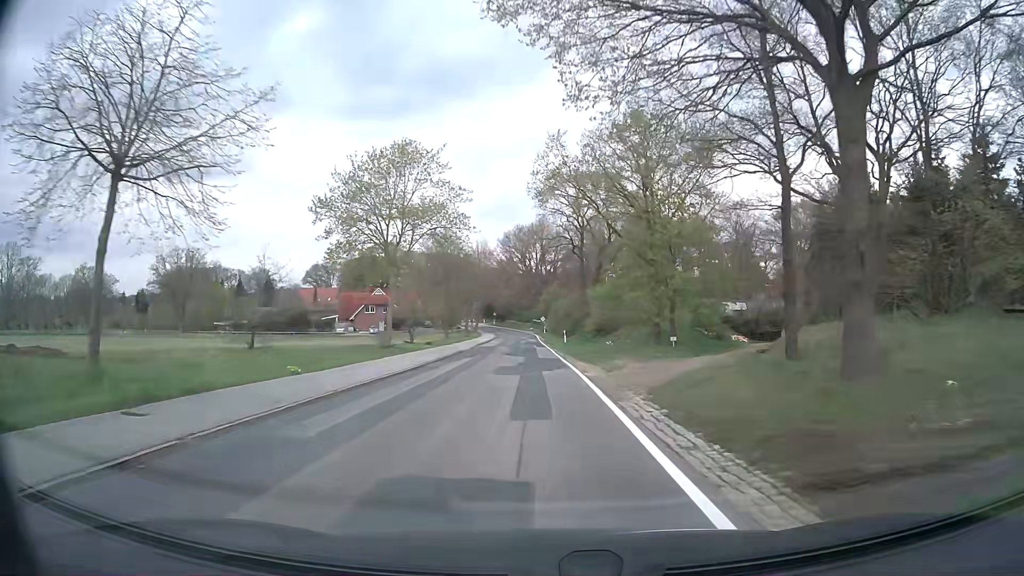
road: secondary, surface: asphalt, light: Day
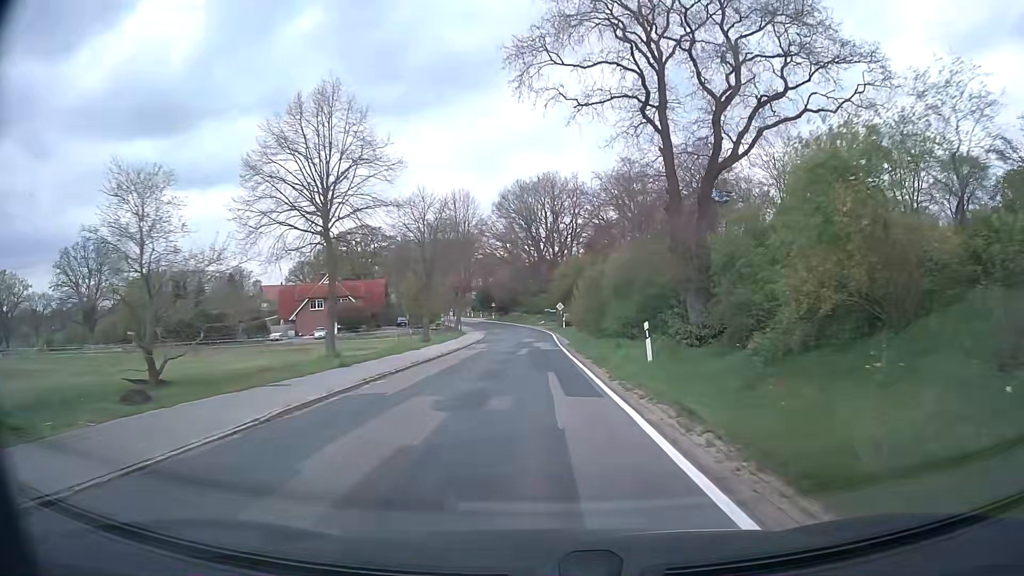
(-0.3, +39.7) m; 0°
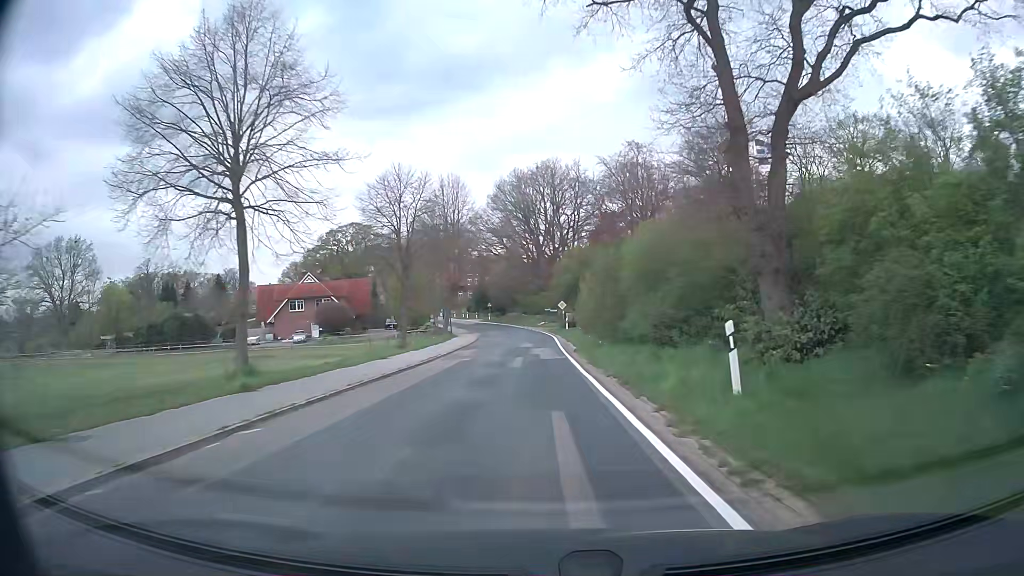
(-0.1, +8.2) m; -1°
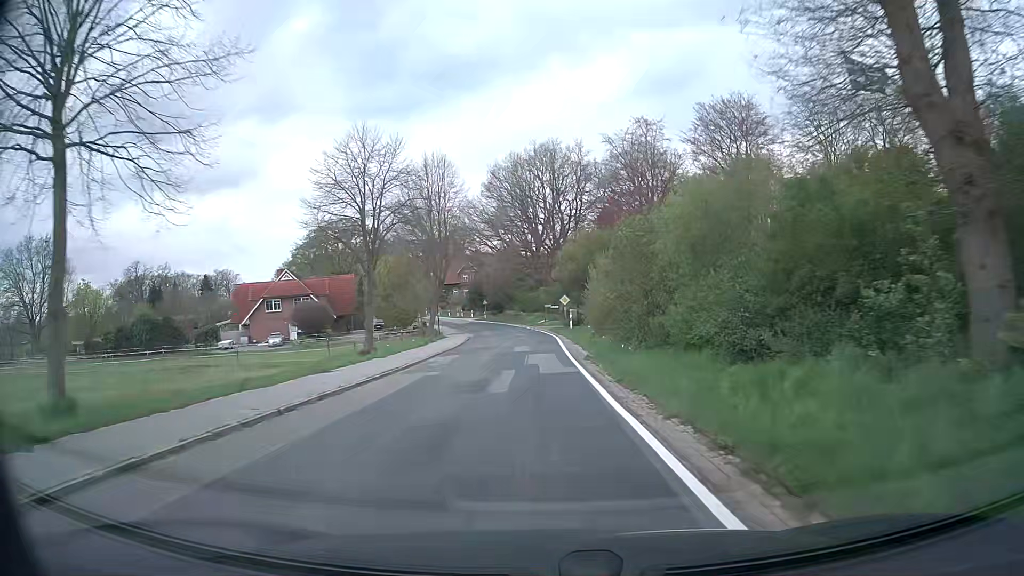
(0.0, +8.2) m; 0°
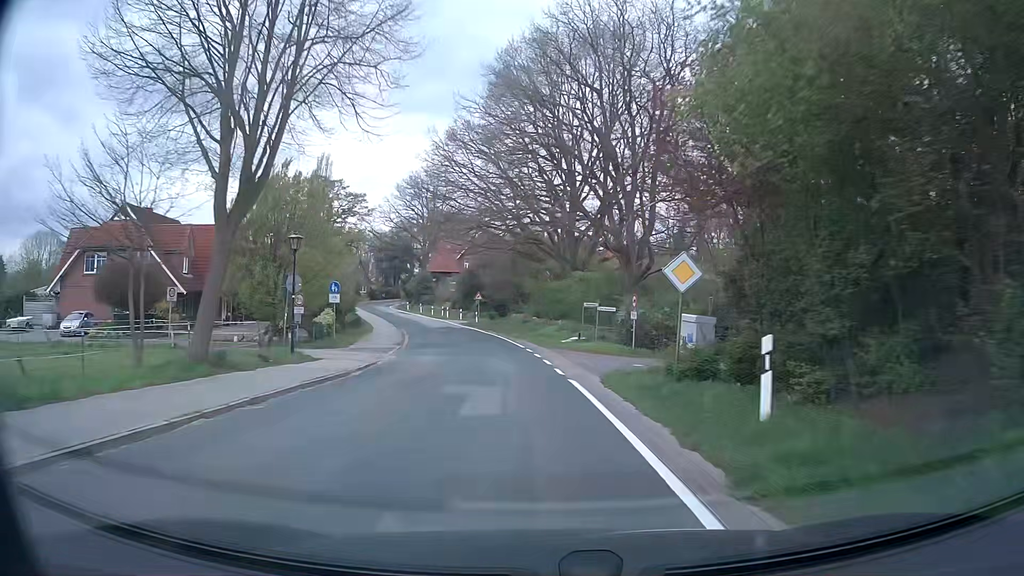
(-0.3, +40.2) m; -2°
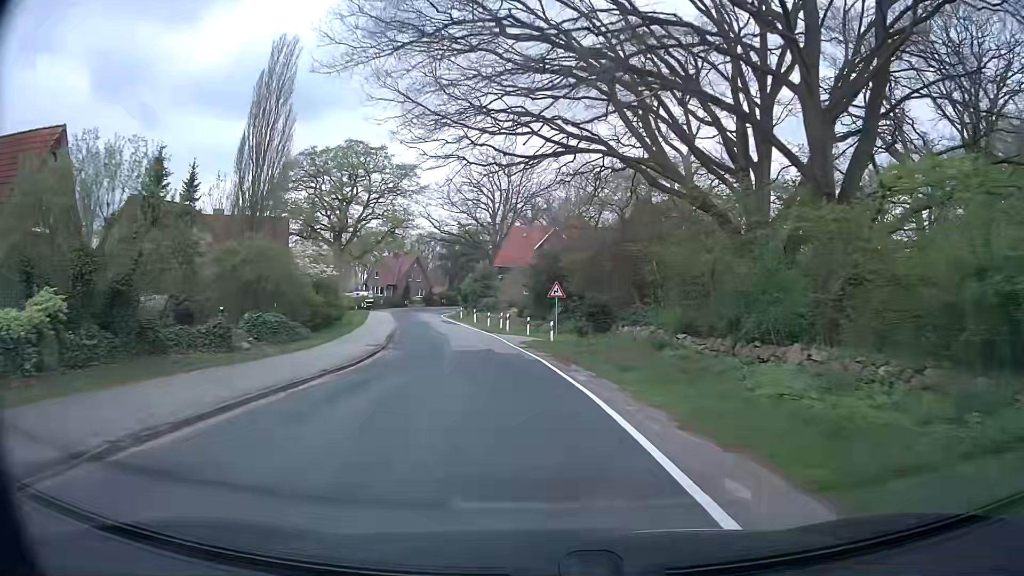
(-2.1, +31.2) m; -8°
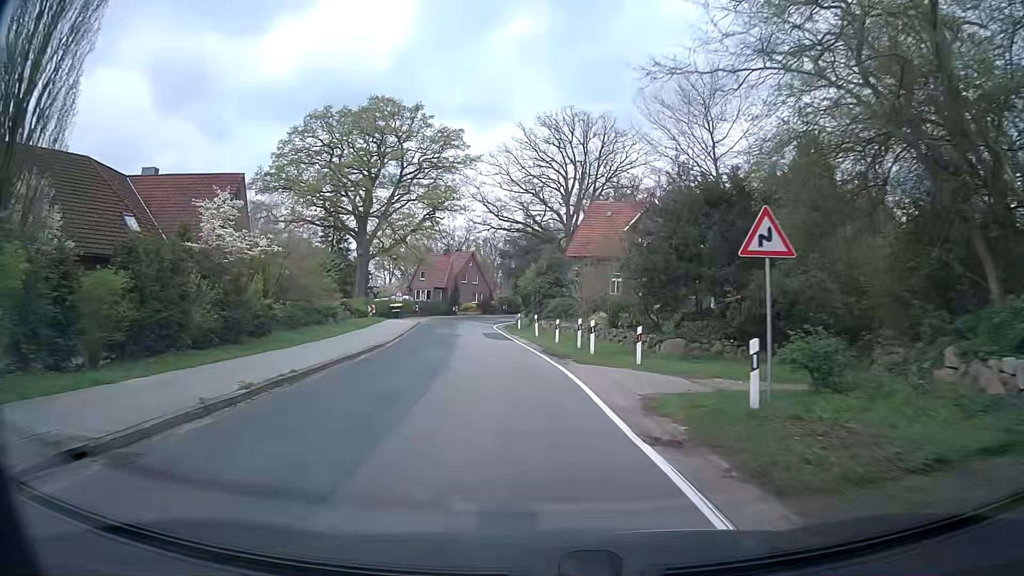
(-1.4, +23.1) m; -7°
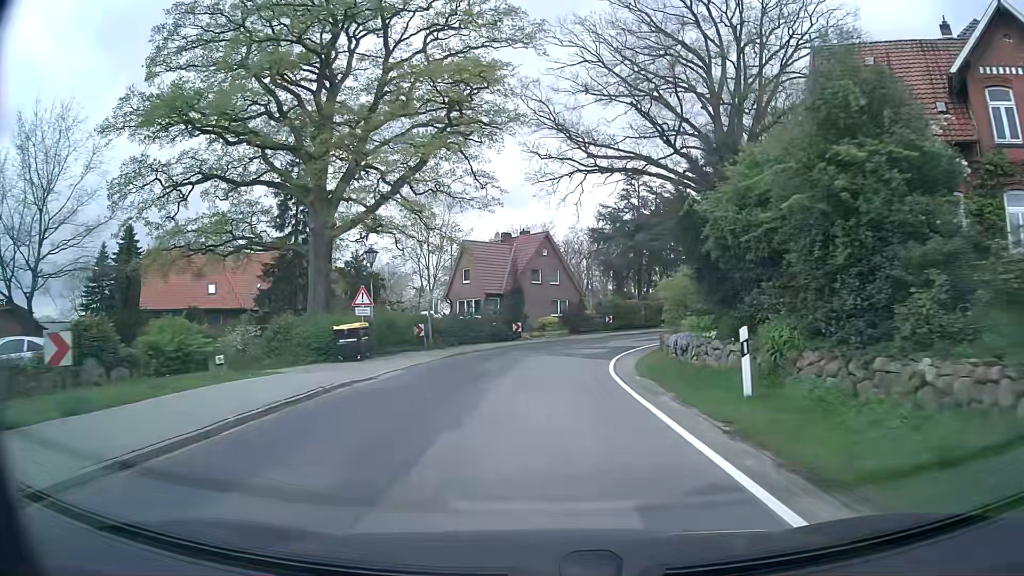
(-2.7, +38.1) m; -7°
(0, +10) (+1, +20) (+2, +30) (+6, +39) (+11, +48) (+16, +56) (+21, +65) (+27, +73) (+32, +82) (+36, +91) m
